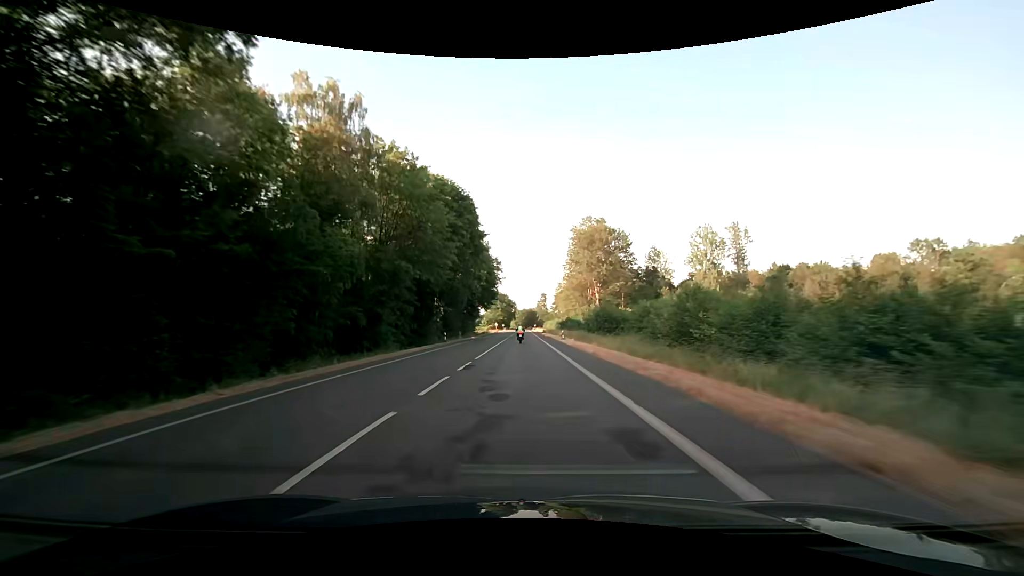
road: secondary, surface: asphalt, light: Day
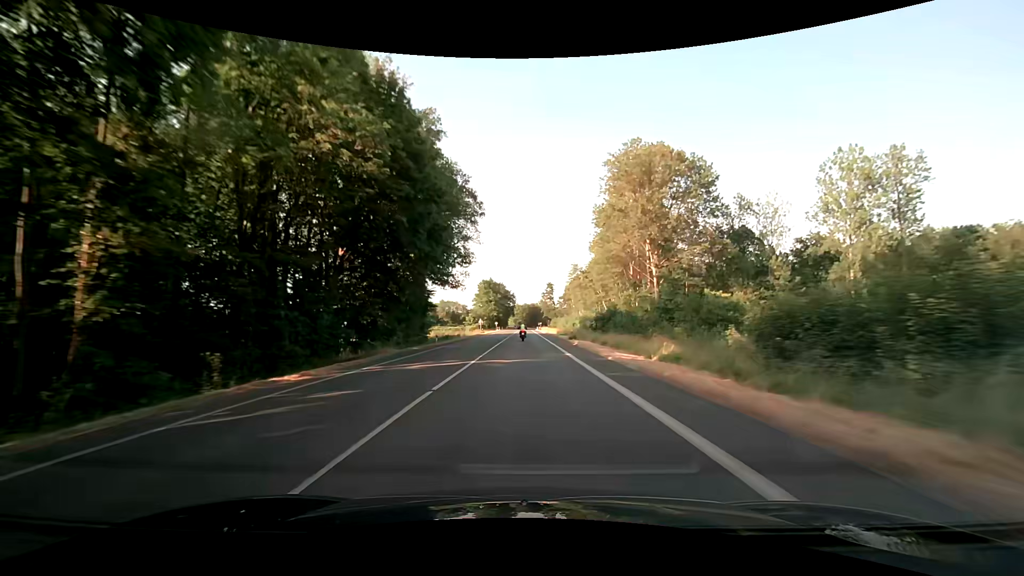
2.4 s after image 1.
(-0.4, +58.9) m; 0°
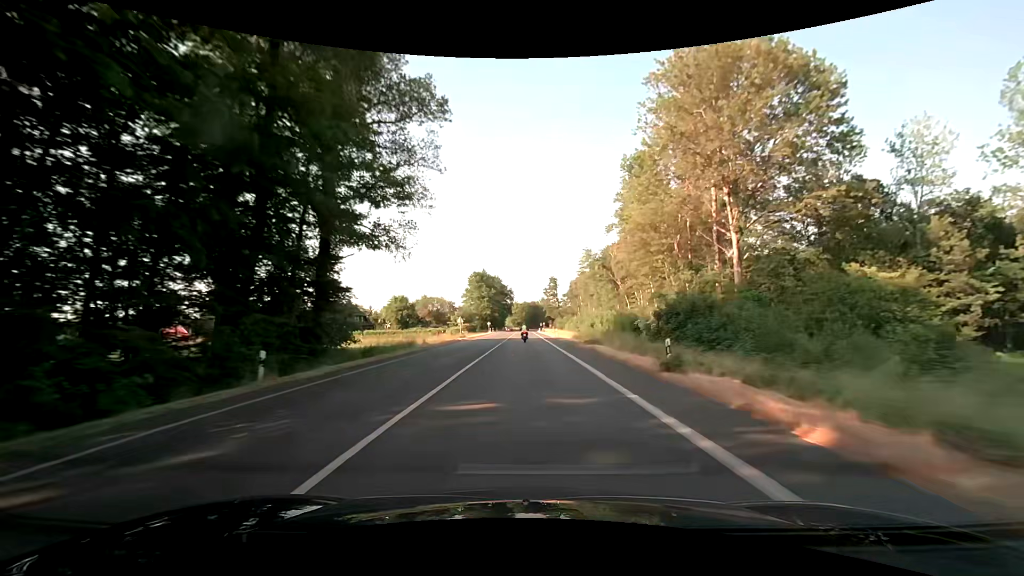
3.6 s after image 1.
(-0.1, +29.9) m; 0°
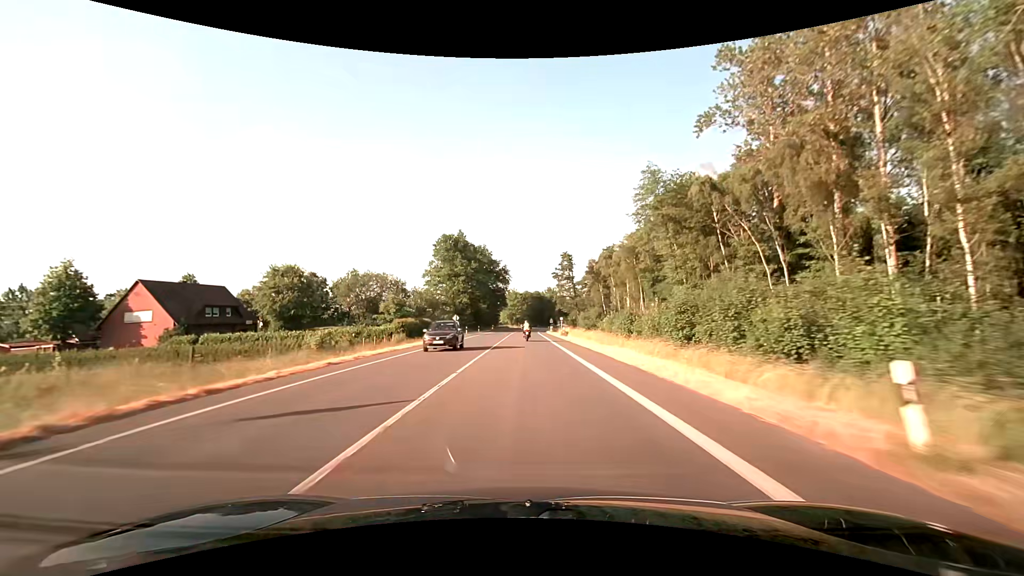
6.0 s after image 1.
(-0.2, +59.1) m; 0°
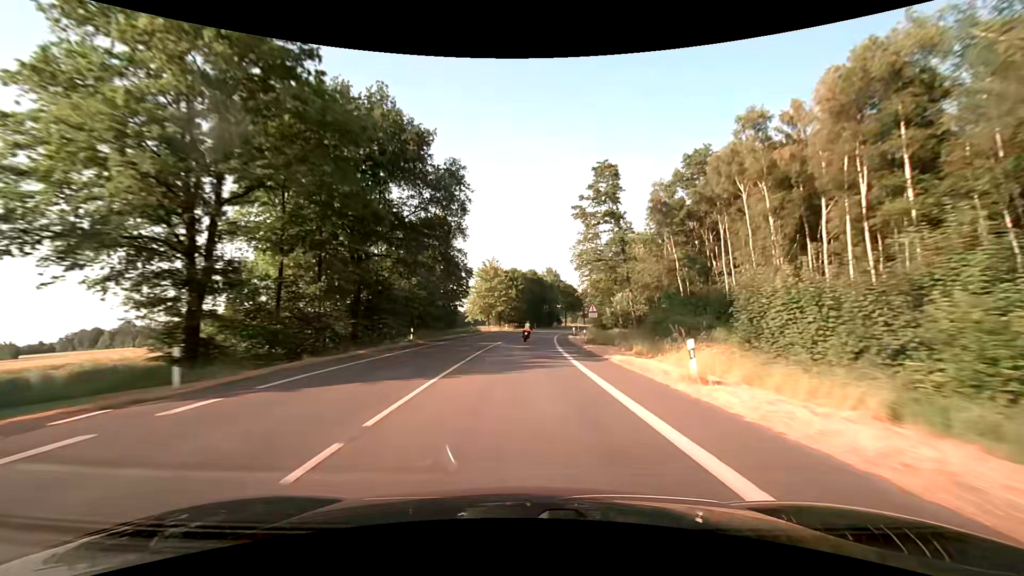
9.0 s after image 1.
(+0.3, +72.6) m; +1°
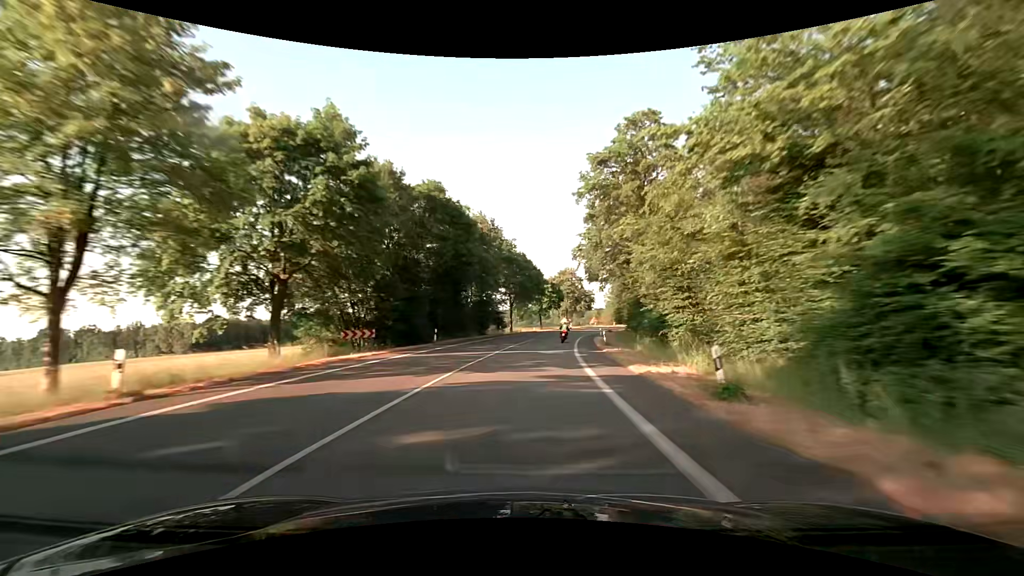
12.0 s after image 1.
(+3.6, +73.2) m; +7°
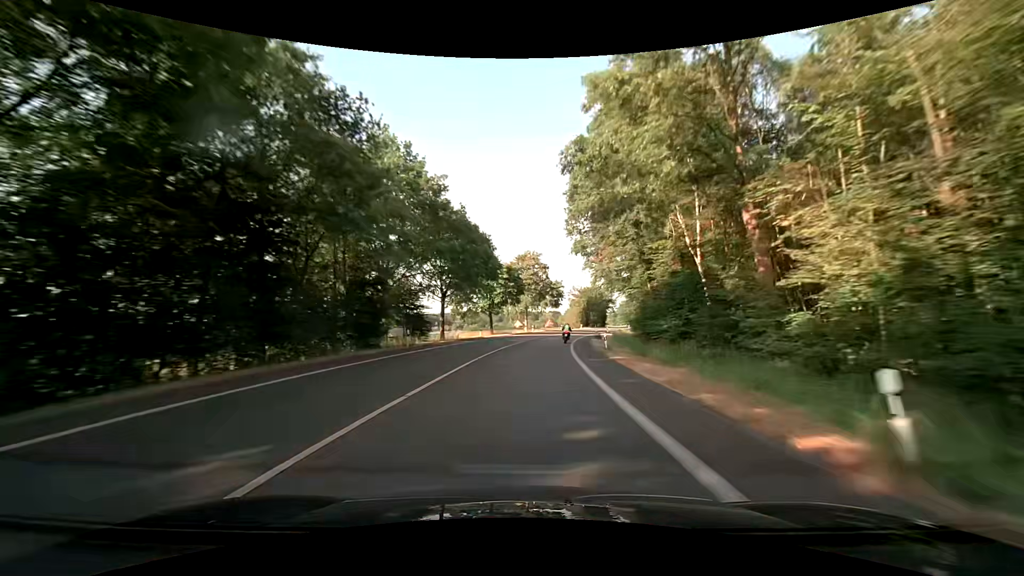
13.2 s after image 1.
(+1.4, +29.8) m; +5°
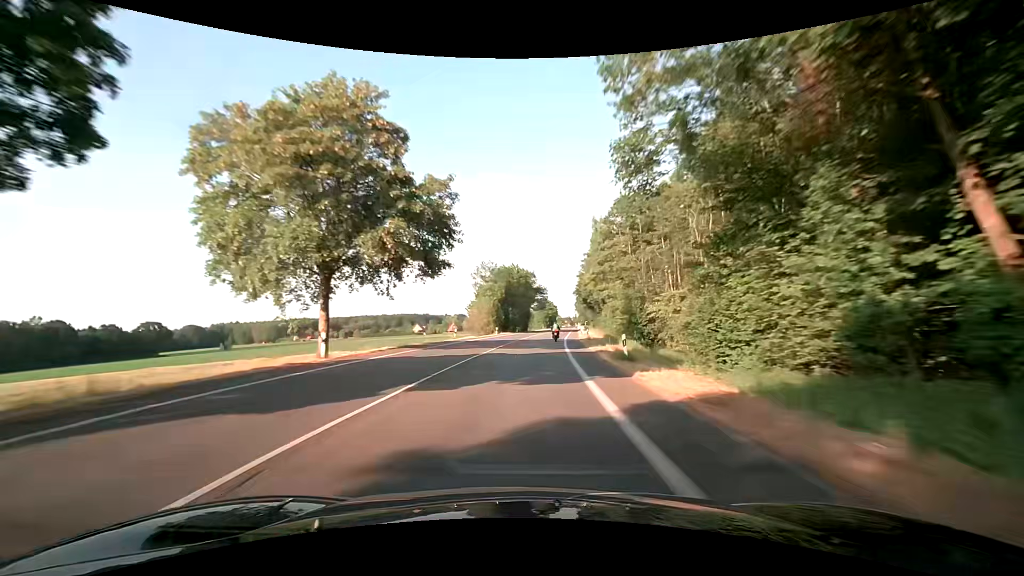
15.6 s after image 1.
(+5.6, +60.5) m; +11°
(0, +10) (0, +20) (+1, +30) (+2, +40) (+3, +50) (+4, +60) (+5, +70) (+6, +80) (+7, +90) (+8, +100) m
